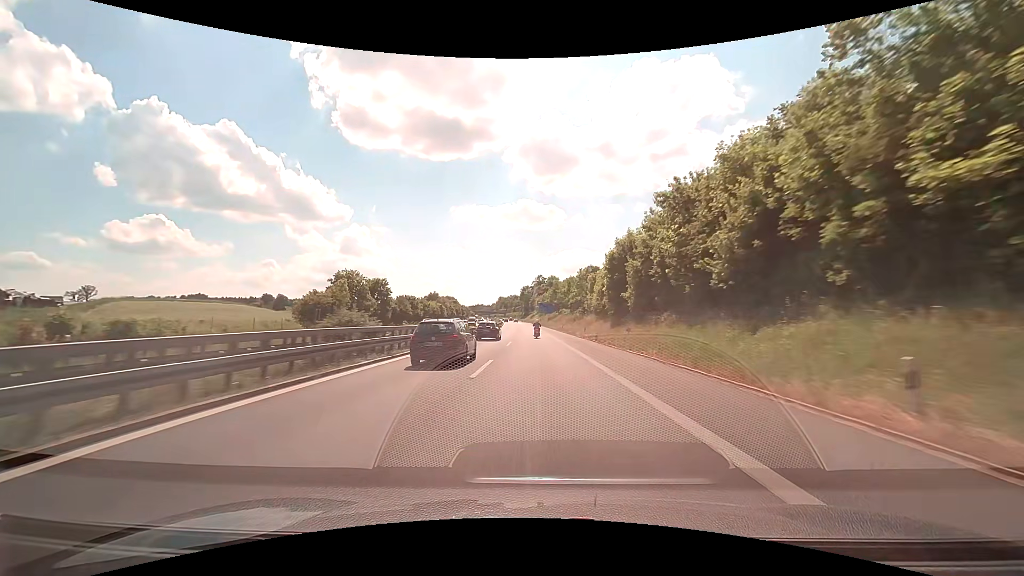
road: motorway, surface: asphalt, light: Day
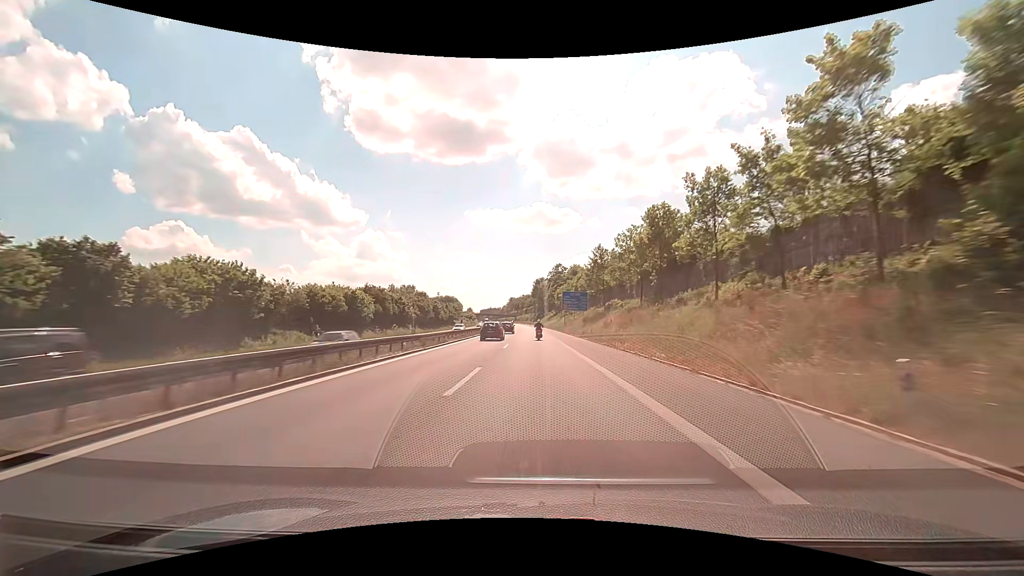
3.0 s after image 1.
(-0.9, +74.5) m; -2°
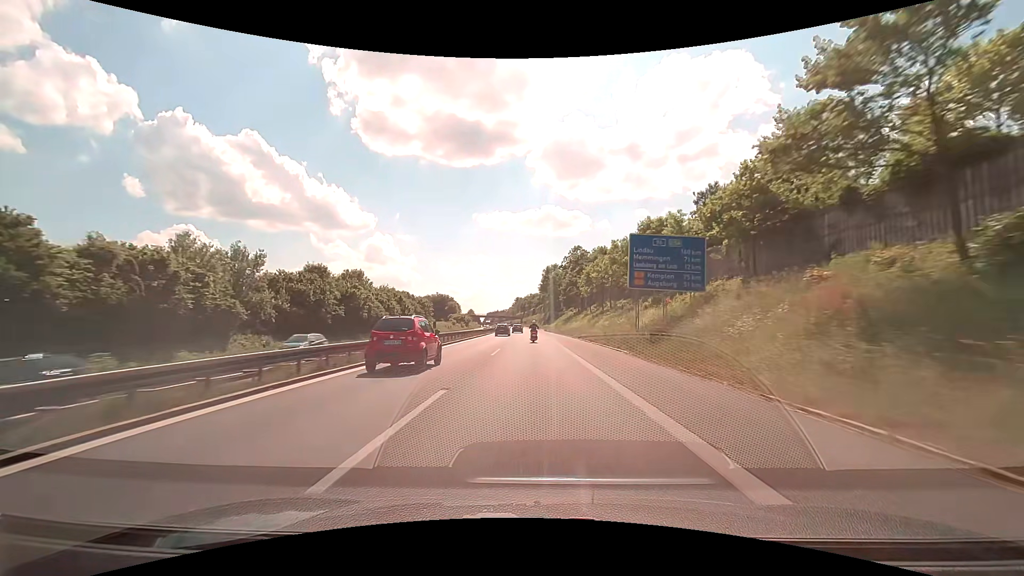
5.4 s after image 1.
(-0.5, +58.9) m; -1°
(0, +10) (0, +20) (0, +30) (0, +40) (0, +50) (-1, +60) (-1, +70) (-1, +80) (-1, +90) (-2, +100) m
